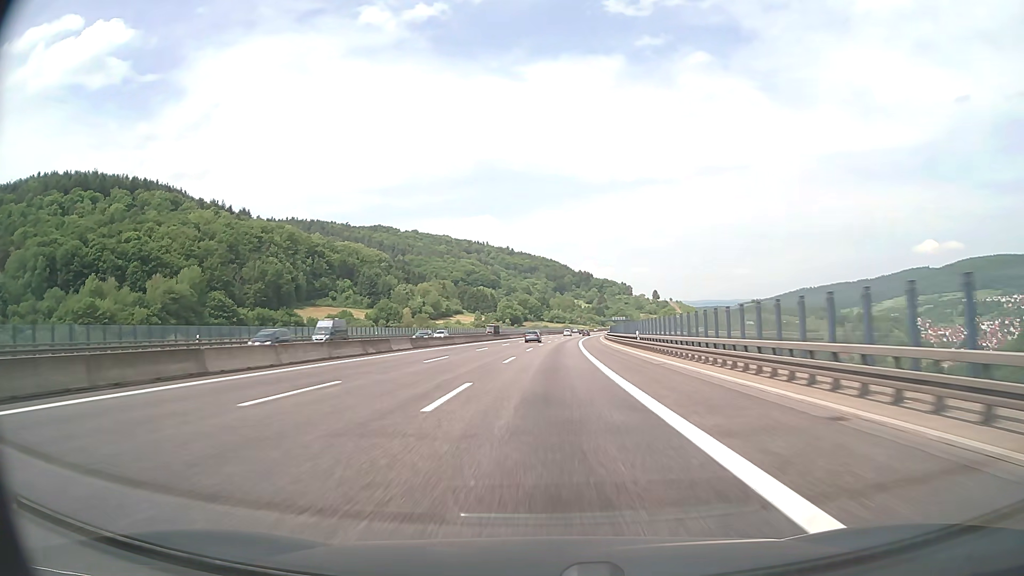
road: motorway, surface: asphalt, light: Day
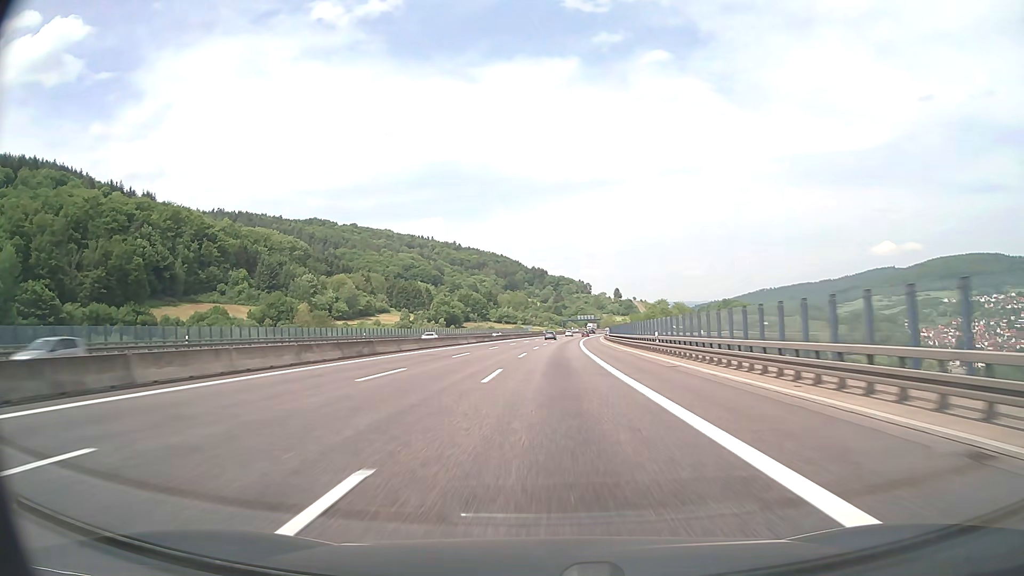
(+3.4, +99.7) m; +4°
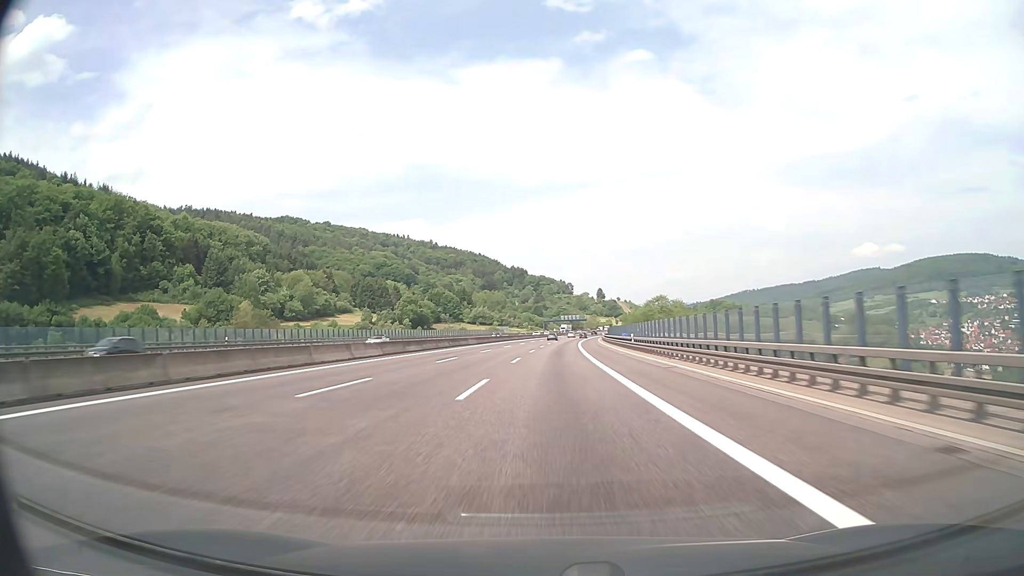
(+0.6, +39.8) m; +2°
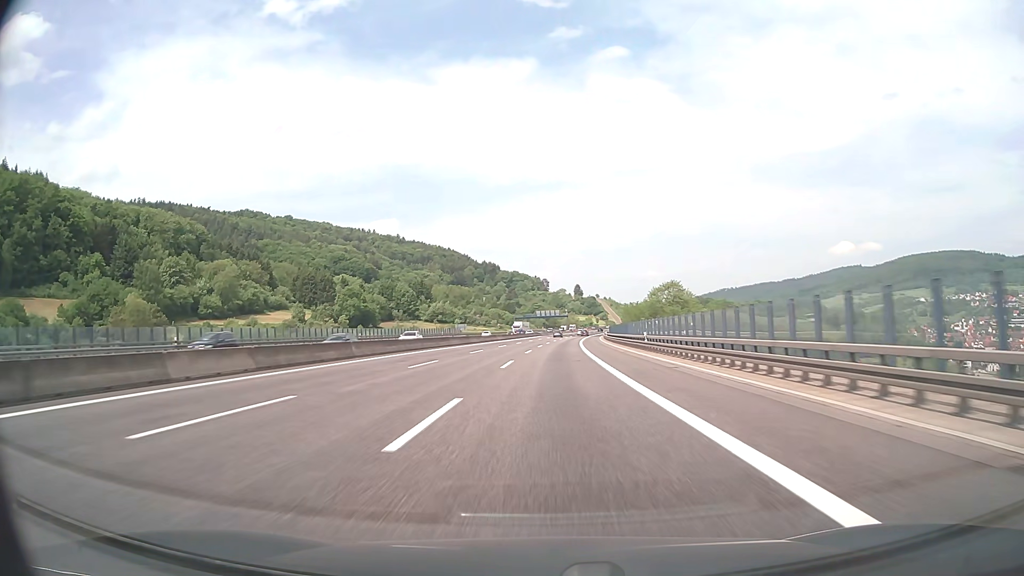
(+1.1, +59.6) m; +2°
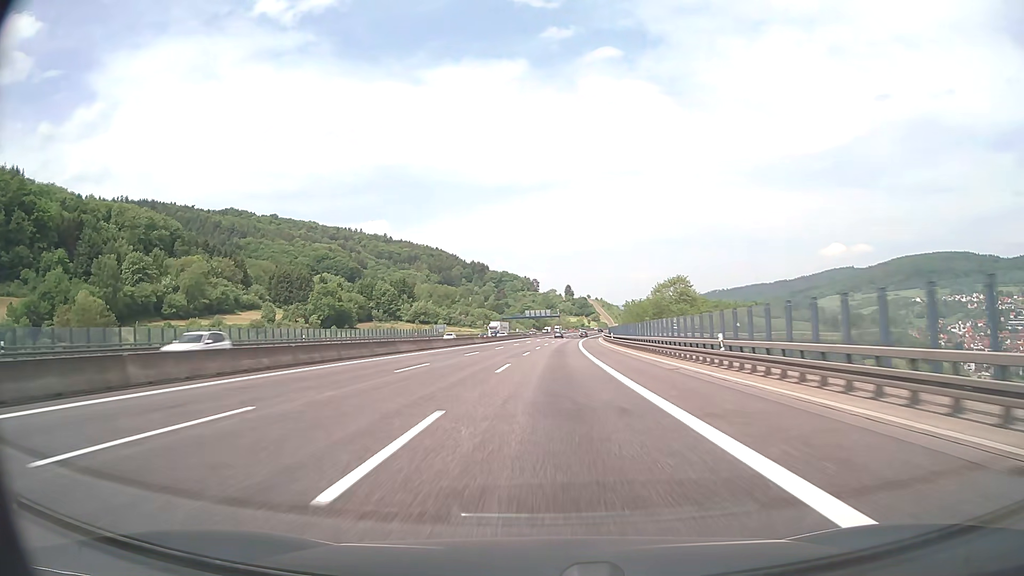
(+0.1, +19.8) m; +1°
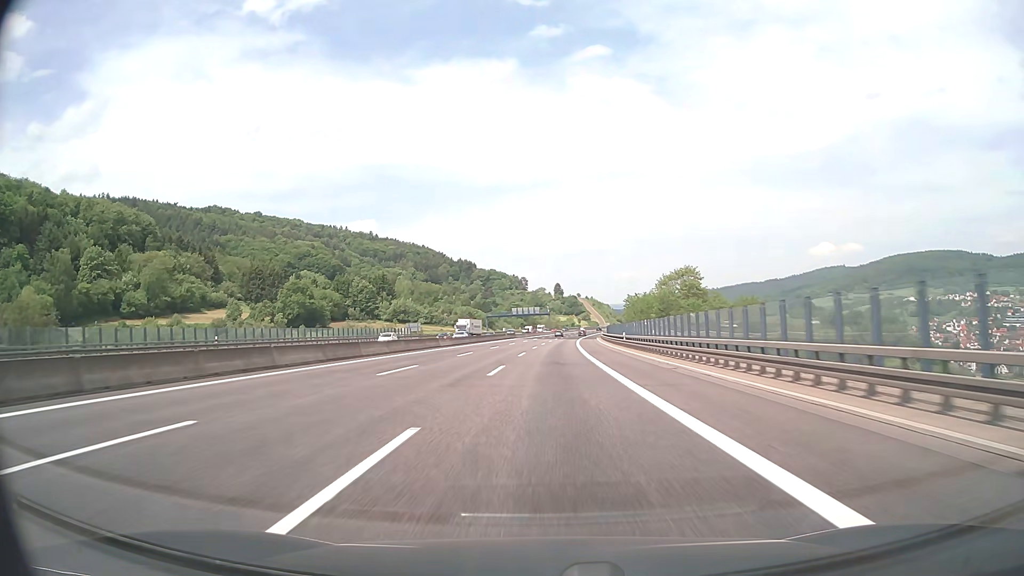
(+0.2, +19.8) m; +1°
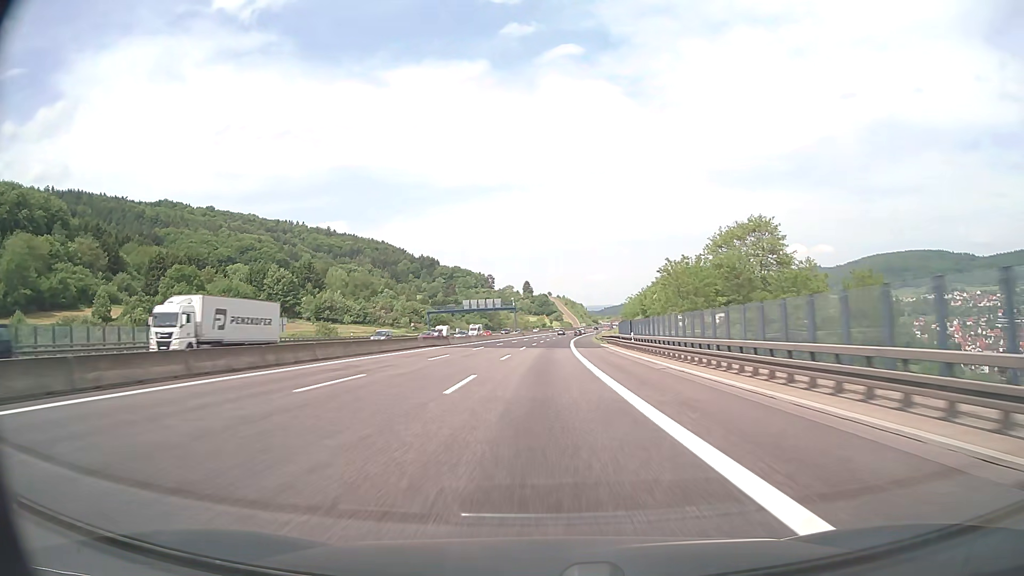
(+1.3, +59.4) m; +3°
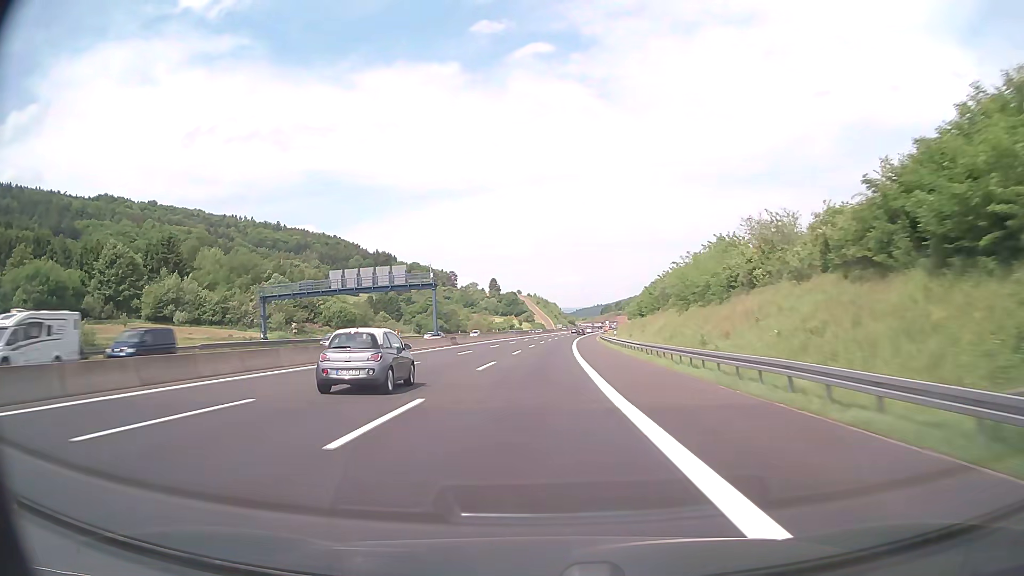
(+2.0, +78.8) m; +3°
(0, +10) (0, +20) (0, +30) (+1, +40) (+1, +50) (+1, +60) (+2, +70) (+2, +80) (+3, +90) (+3, +100) m
